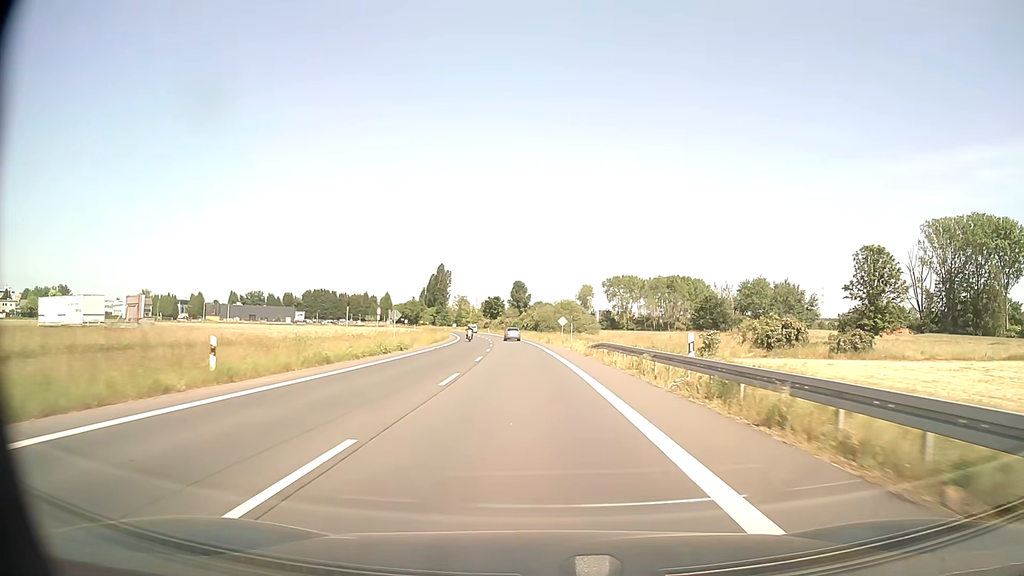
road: secondary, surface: asphalt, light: Day
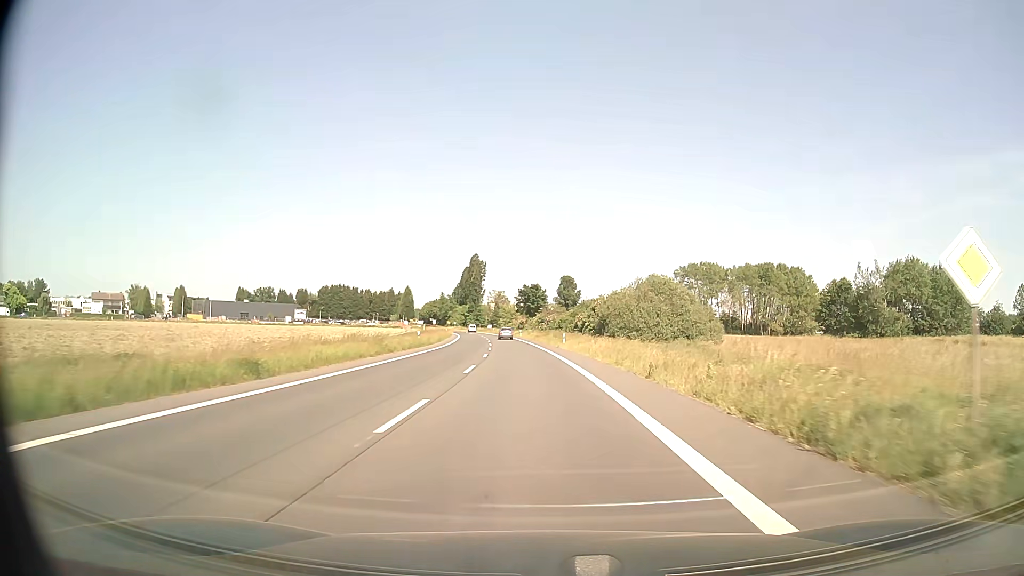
(-1.9, +55.1) m; -4°
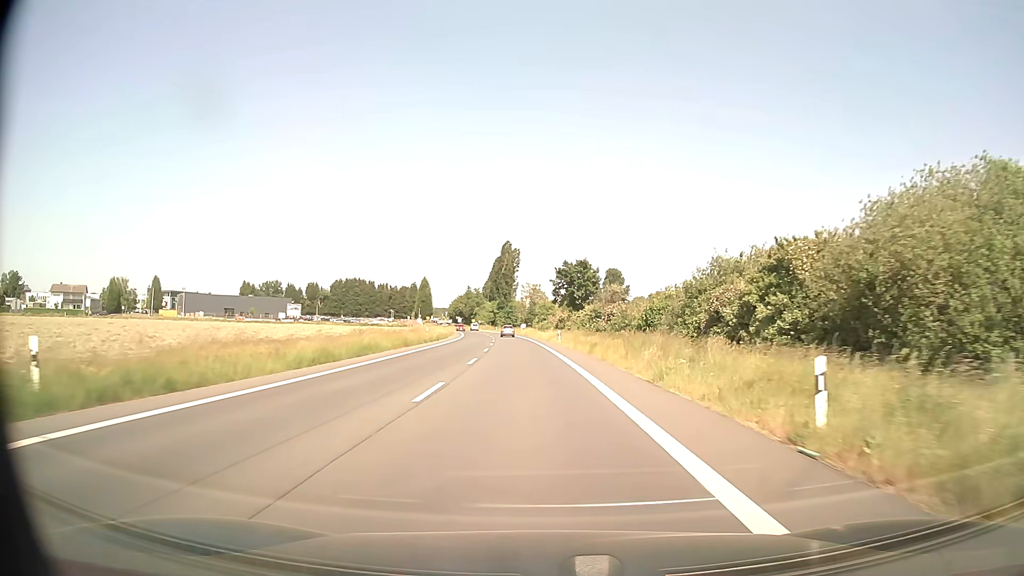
(-1.2, +44.3) m; -3°
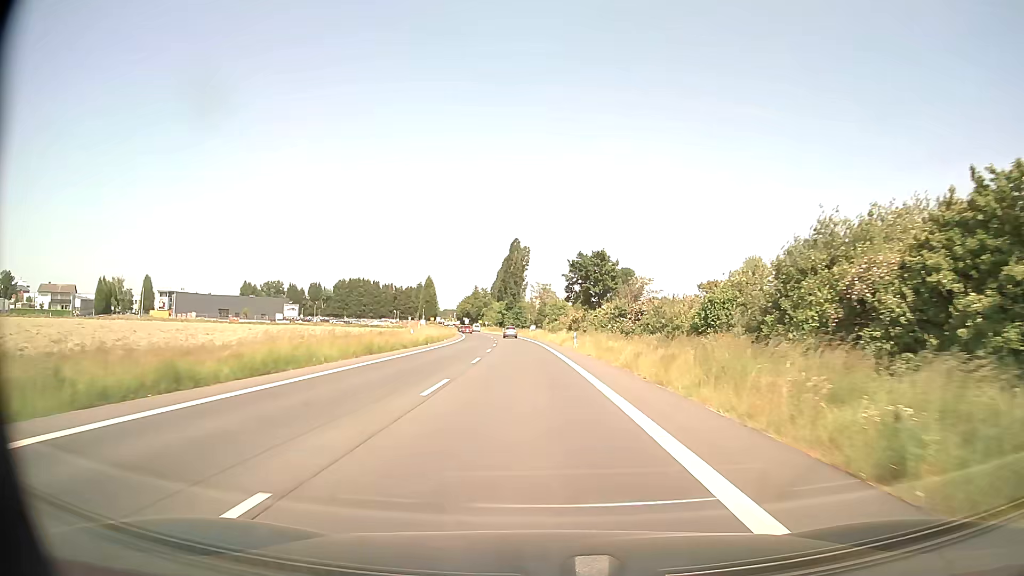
(-0.1, +11.0) m; -1°
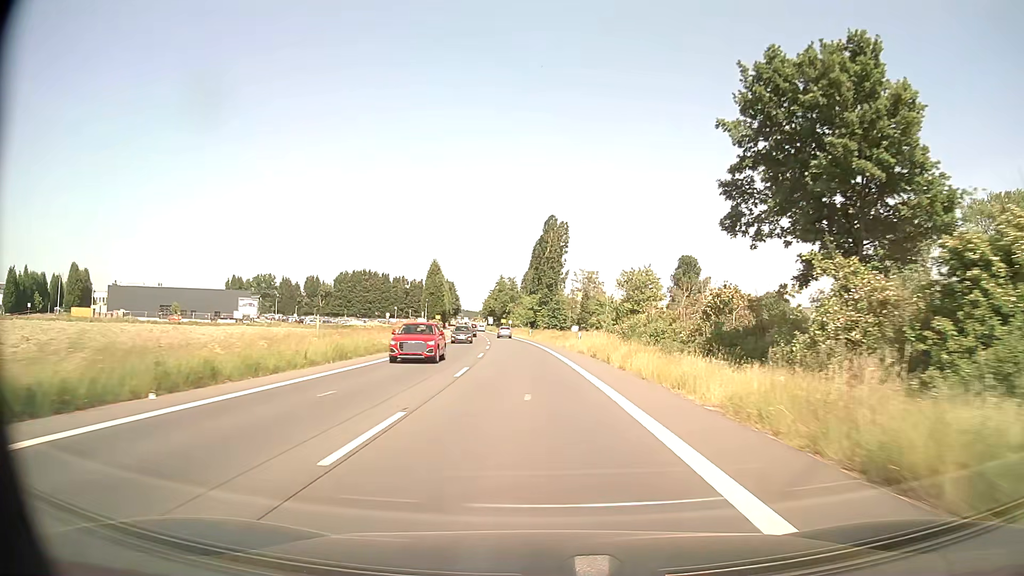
(-1.6, +54.5) m; -3°
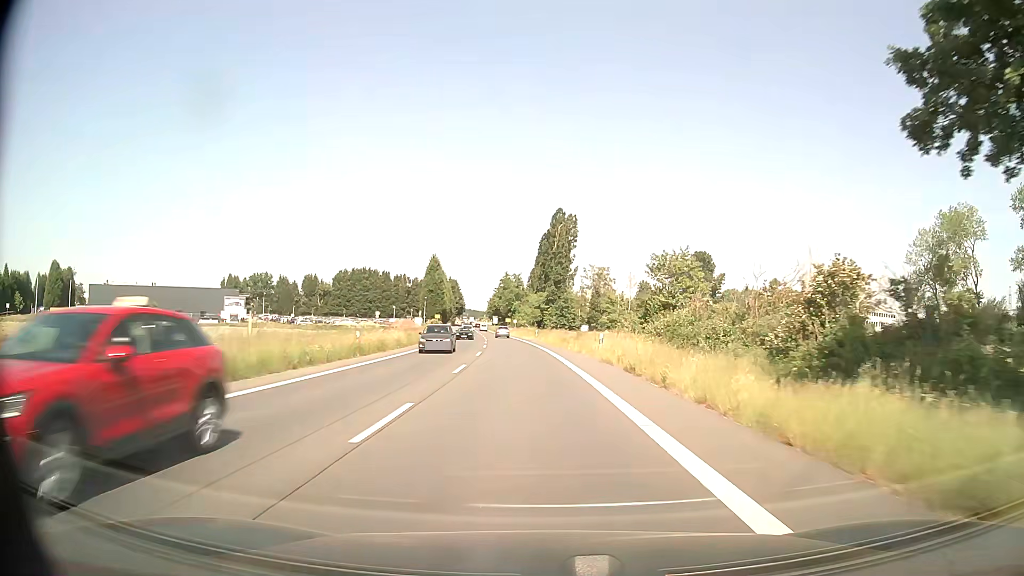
(-0.1, +10.6) m; -1°
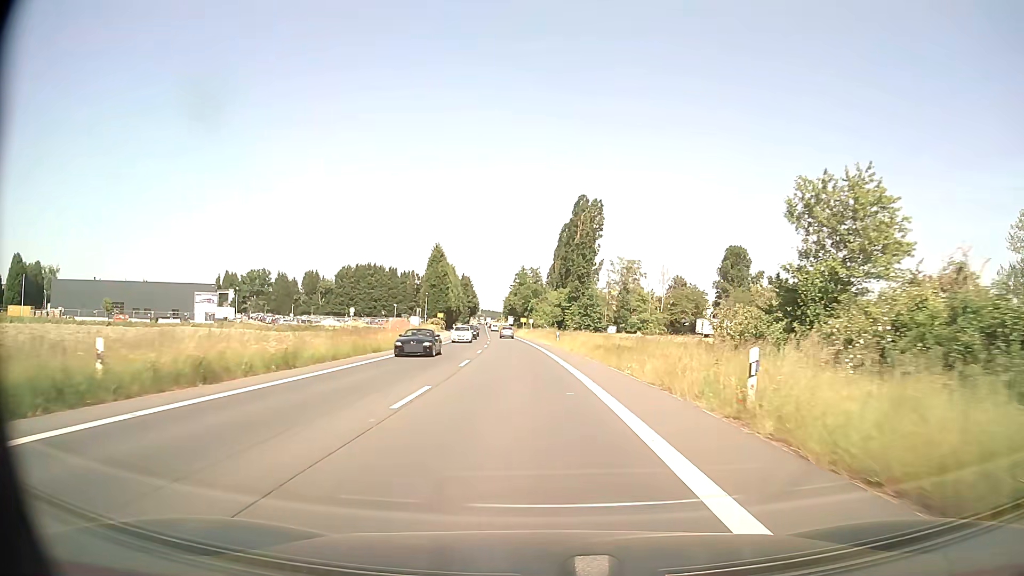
(-0.3, +20.6) m; -2°
